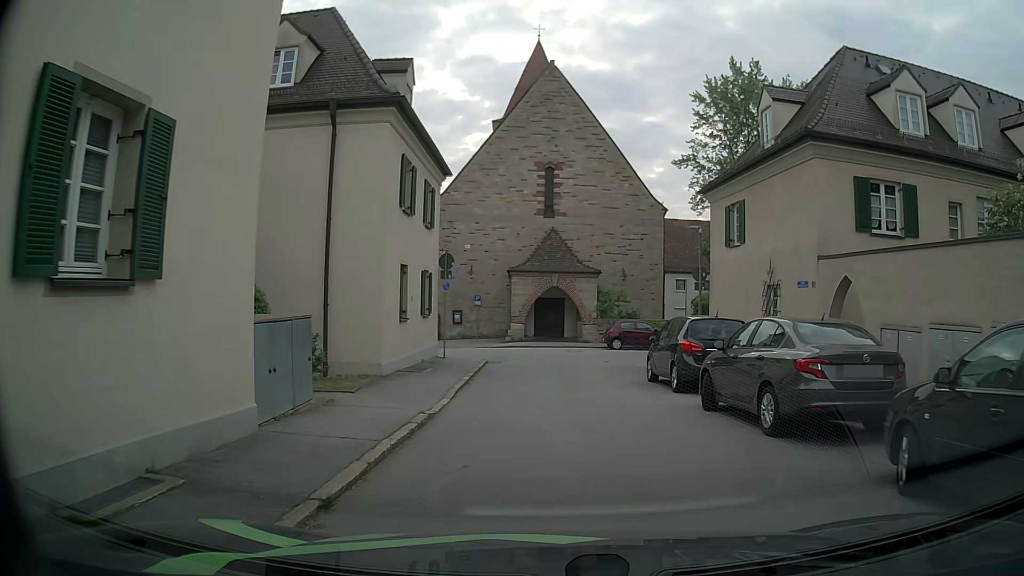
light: Day
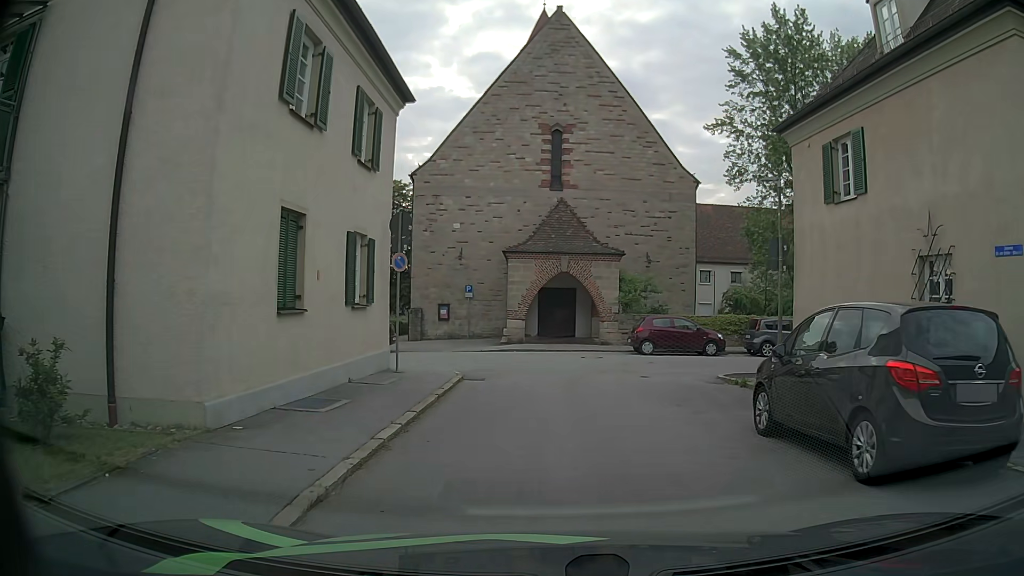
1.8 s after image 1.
(0.0, +8.4) m; 0°
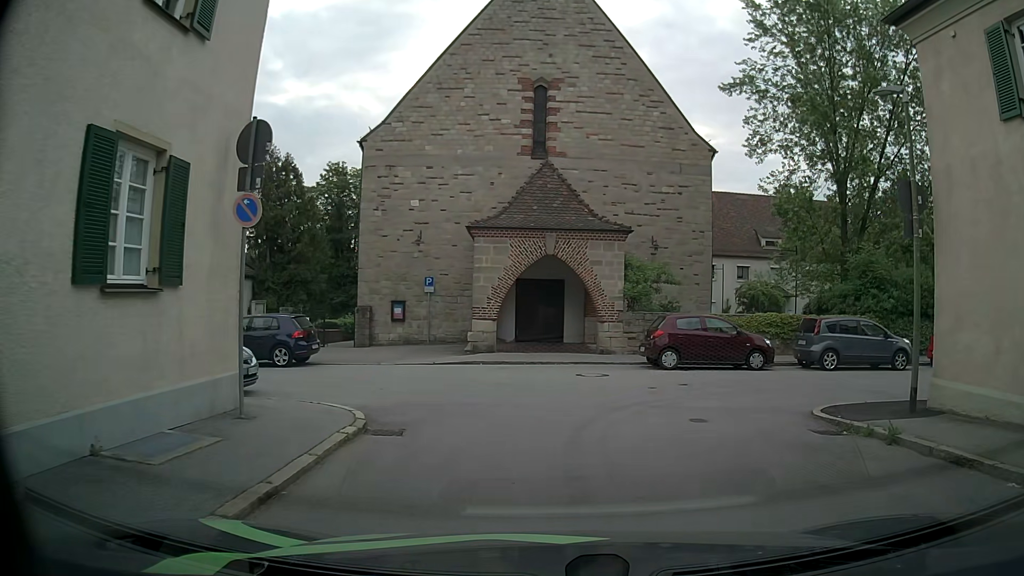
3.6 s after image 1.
(+0.1, +7.5) m; +2°
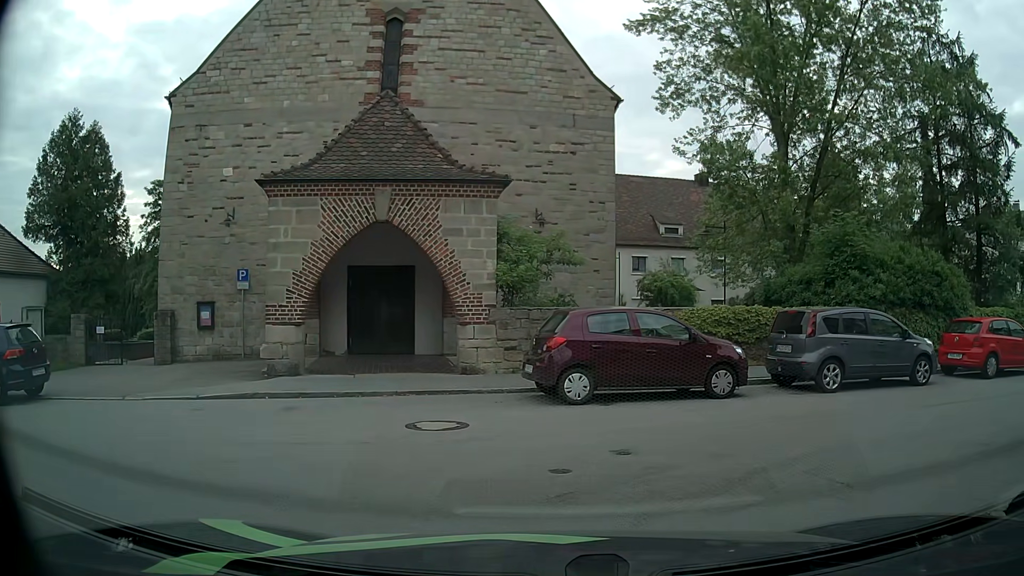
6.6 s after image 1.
(+0.4, +7.3) m; +9°
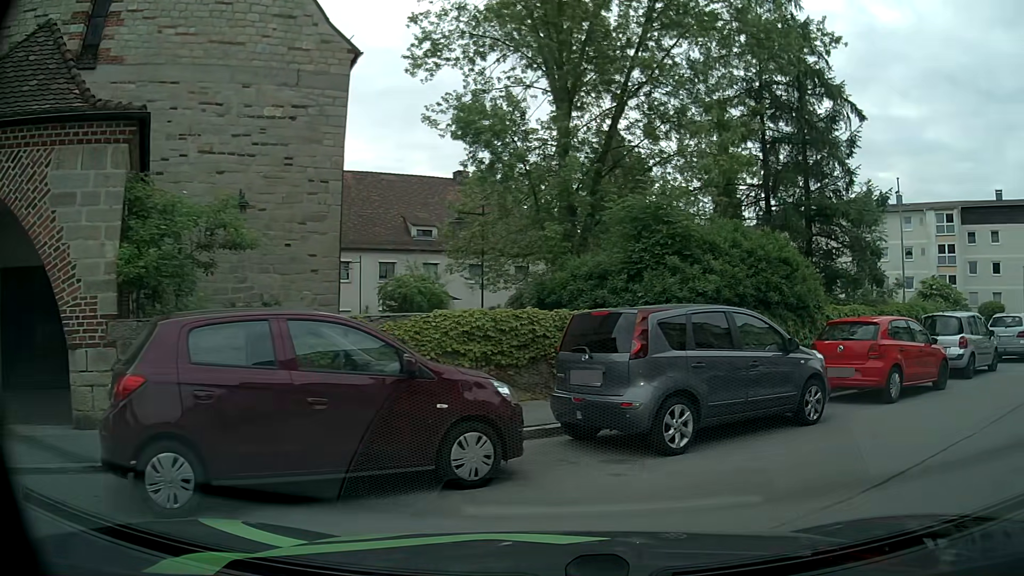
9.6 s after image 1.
(+0.7, +5.7) m; +19°
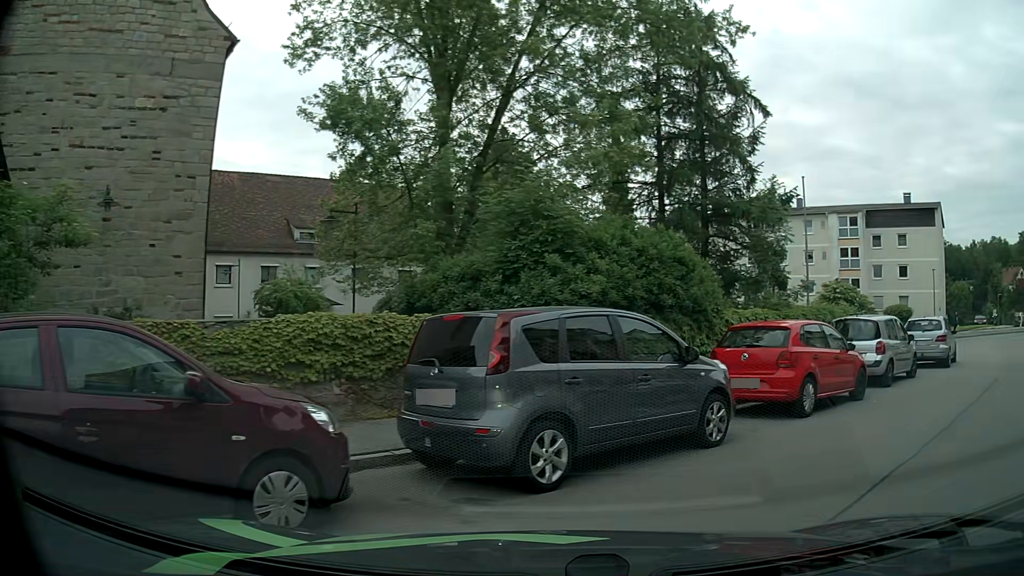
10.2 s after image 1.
(+0.1, +1.3) m; +8°
